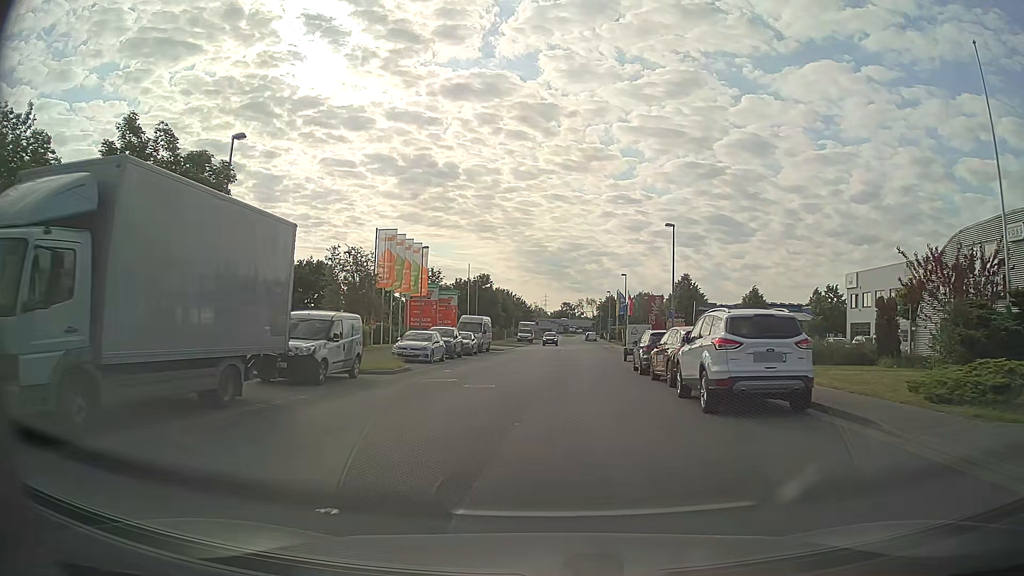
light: Day
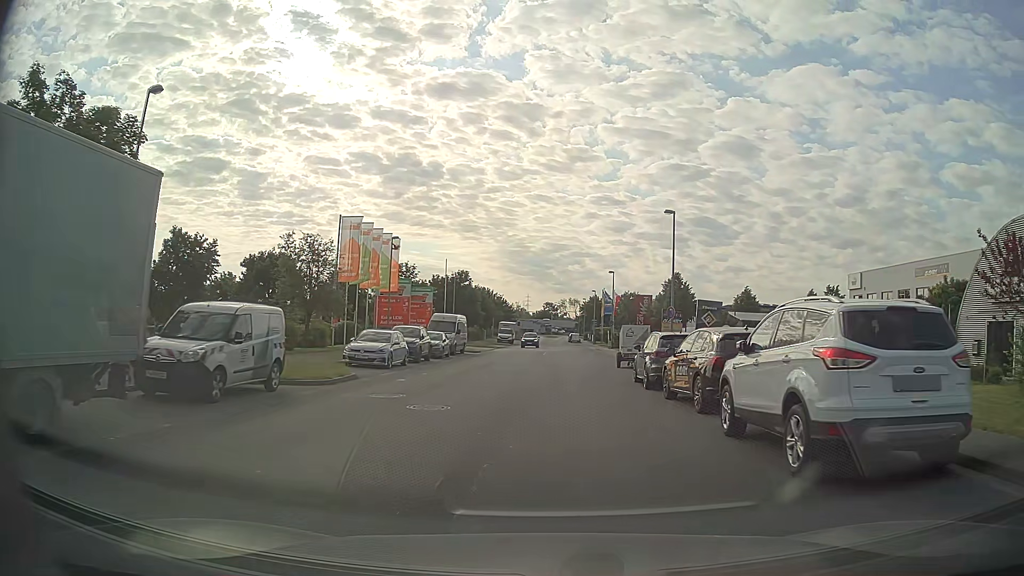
(+0.1, +4.9) m; +2°
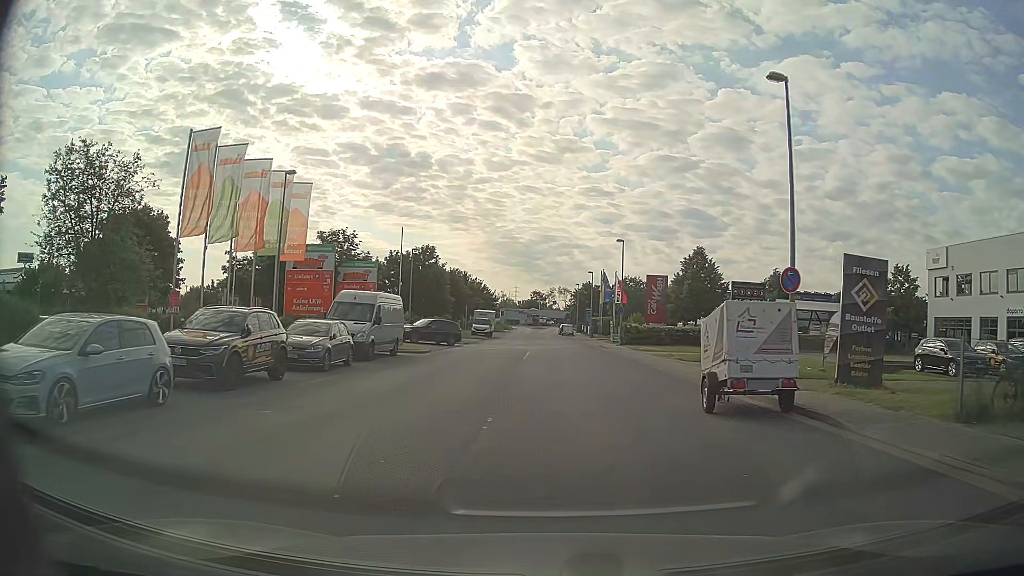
(+0.2, +17.7) m; +1°
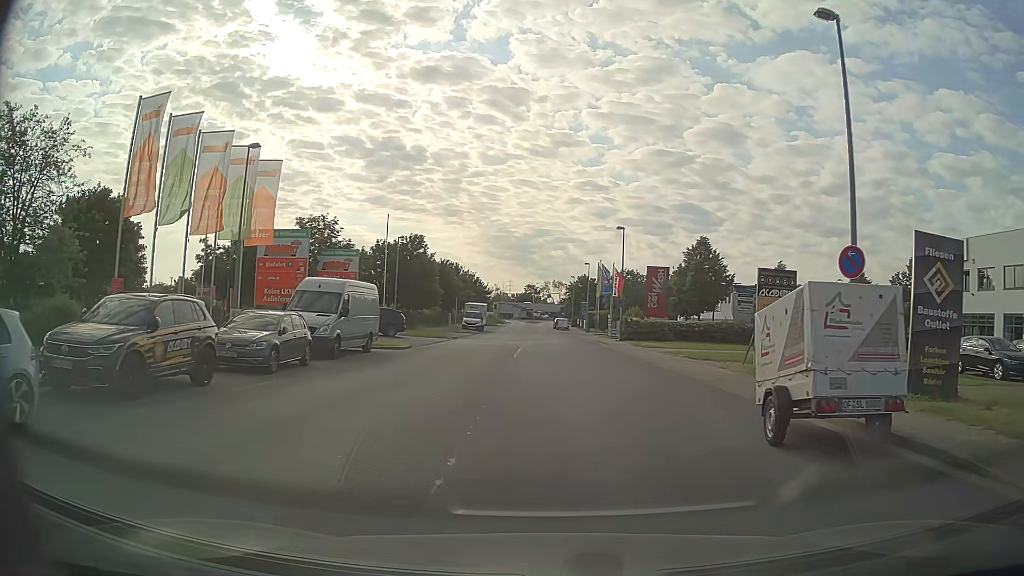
(0.0, +3.5) m; 0°
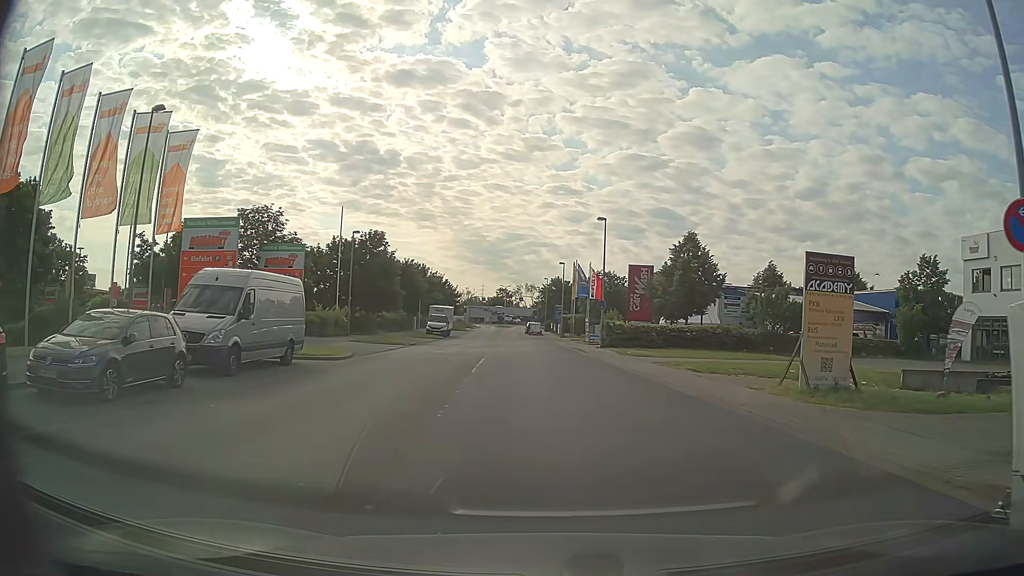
(+0.1, +5.6) m; +2°
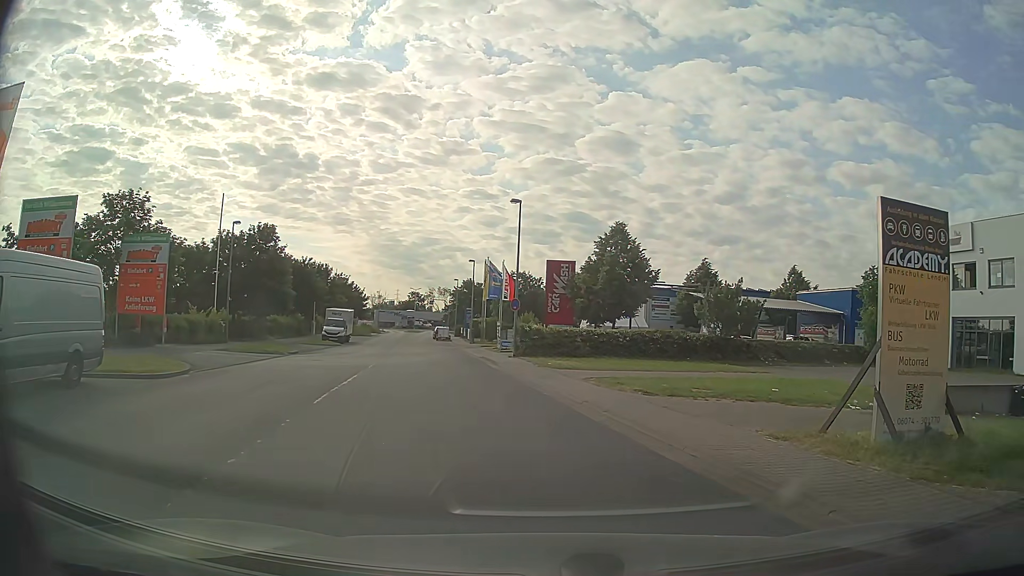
(+0.4, +6.9) m; +7°
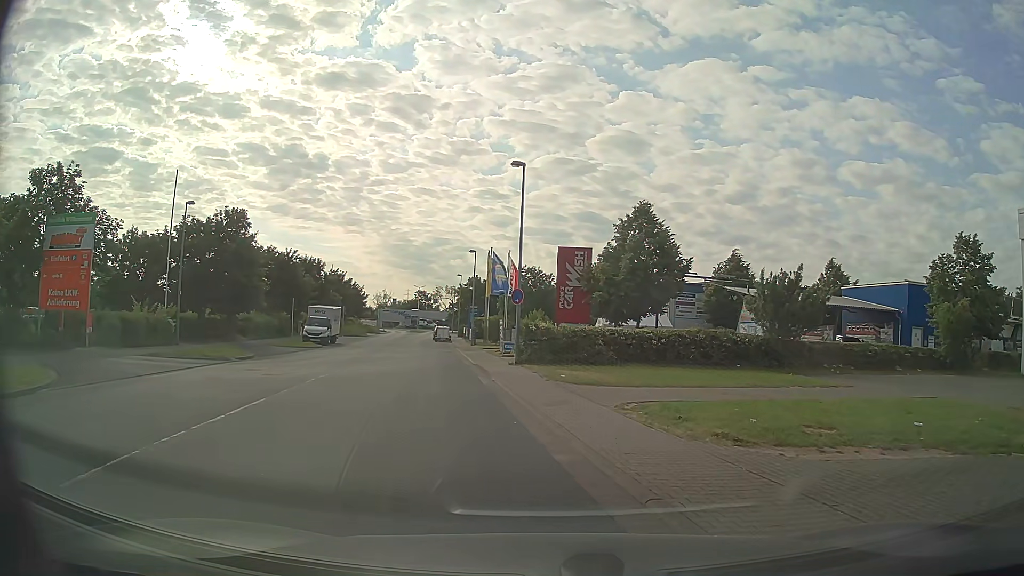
(0.0, +7.5) m; -2°
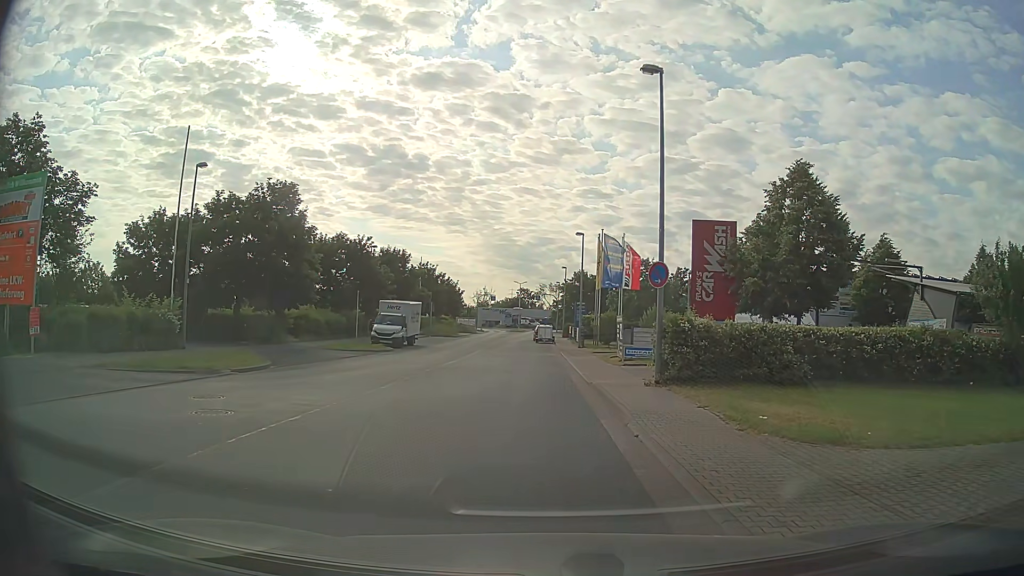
(-0.7, +9.5) m; -8°
